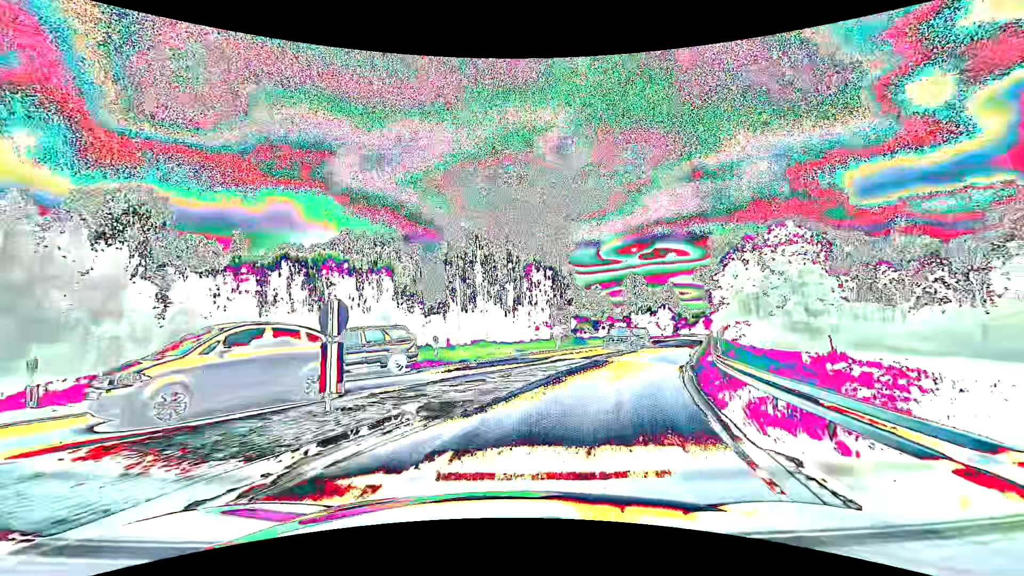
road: primary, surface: asphalt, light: Day
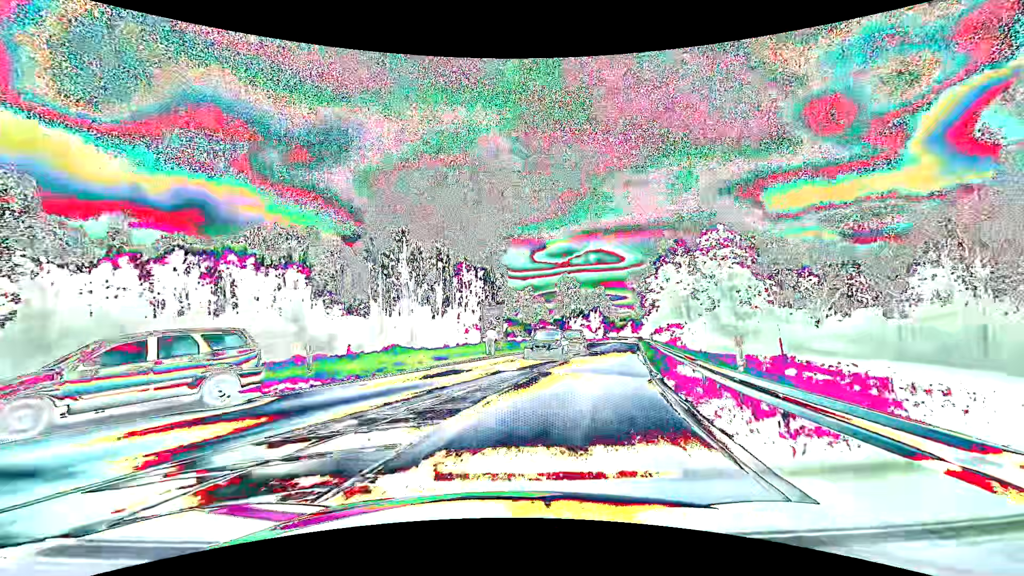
(+0.3, +5.5) m; +7°
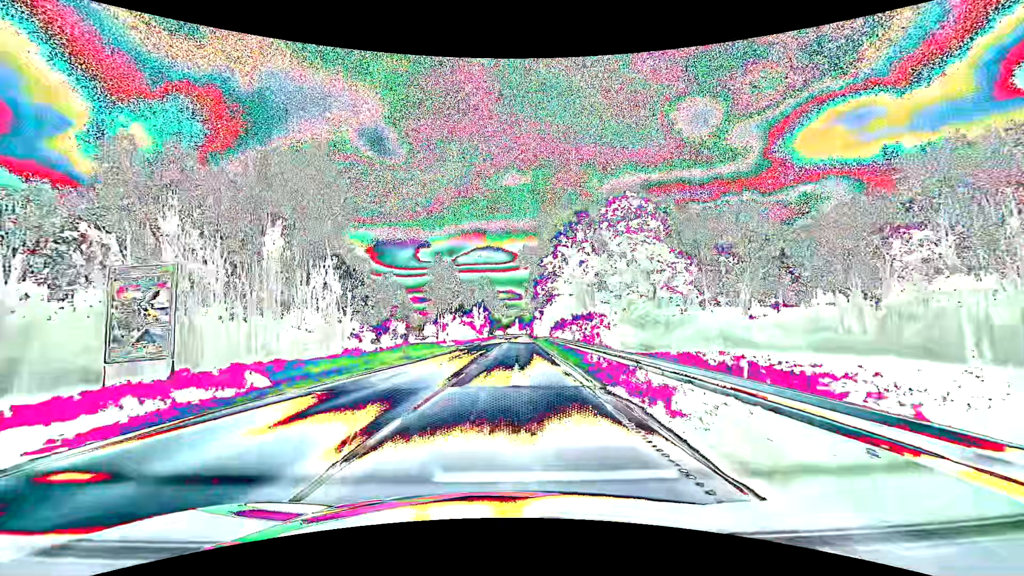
(+5.0, +25.2) m; +14°
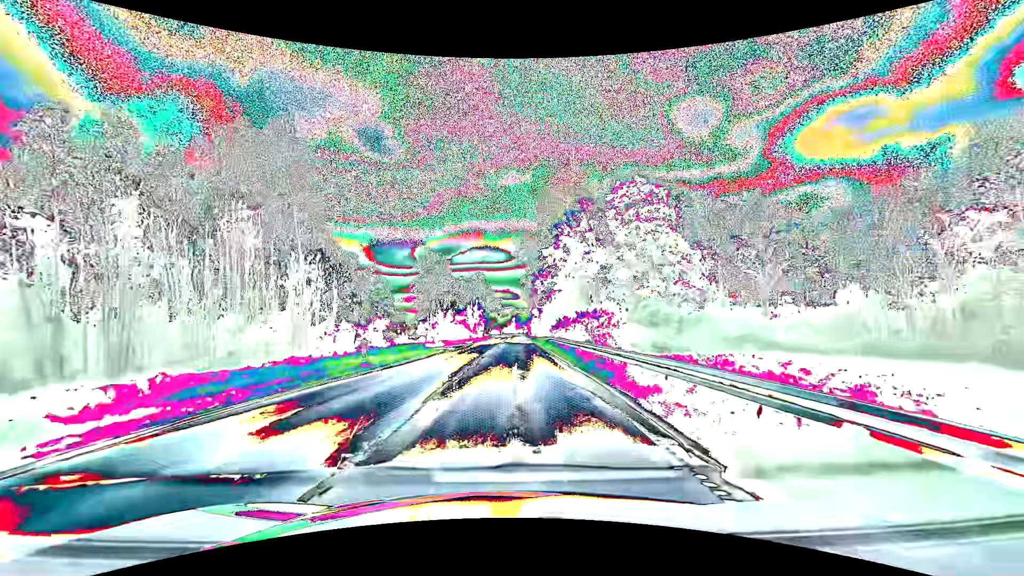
(0.0, +7.6) m; +1°
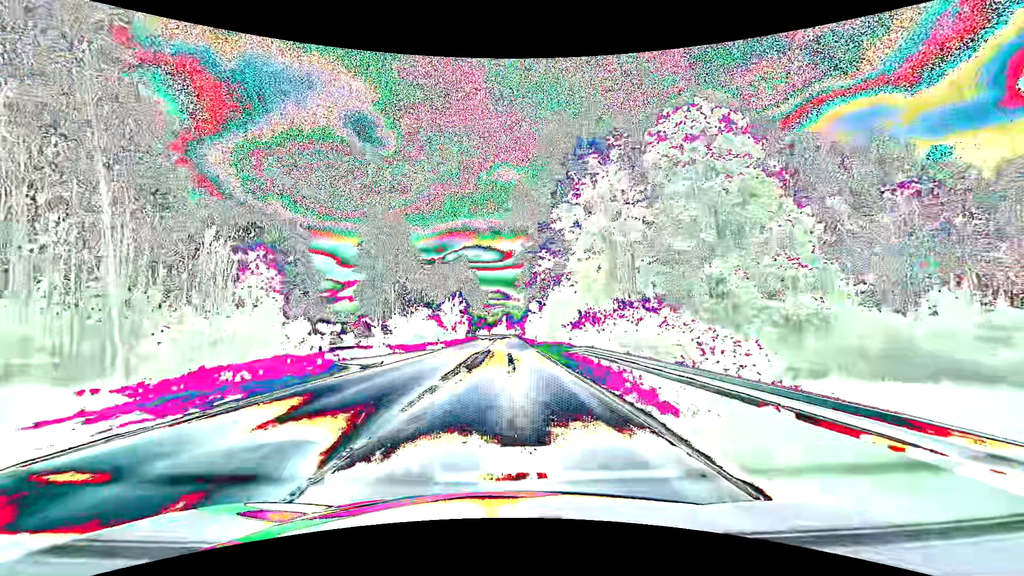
(+0.3, +25.4) m; +1°
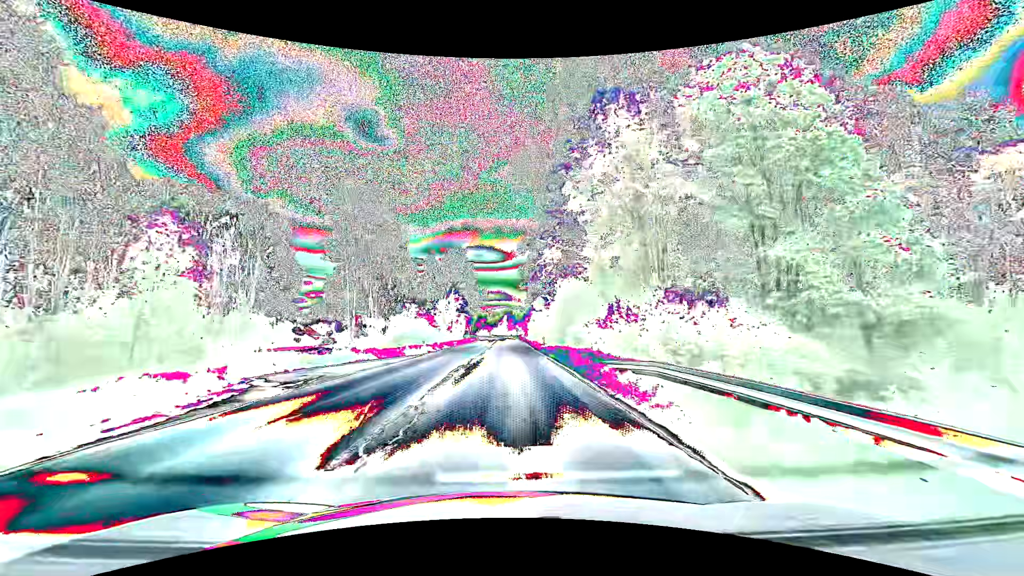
(0.0, +9.3) m; 0°
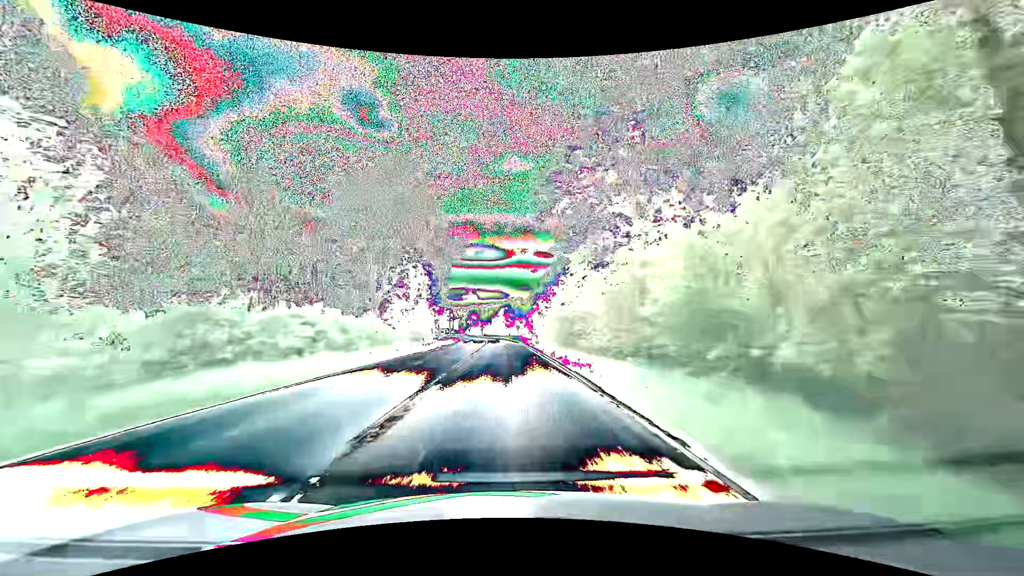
(-0.1, +41.0) m; +1°
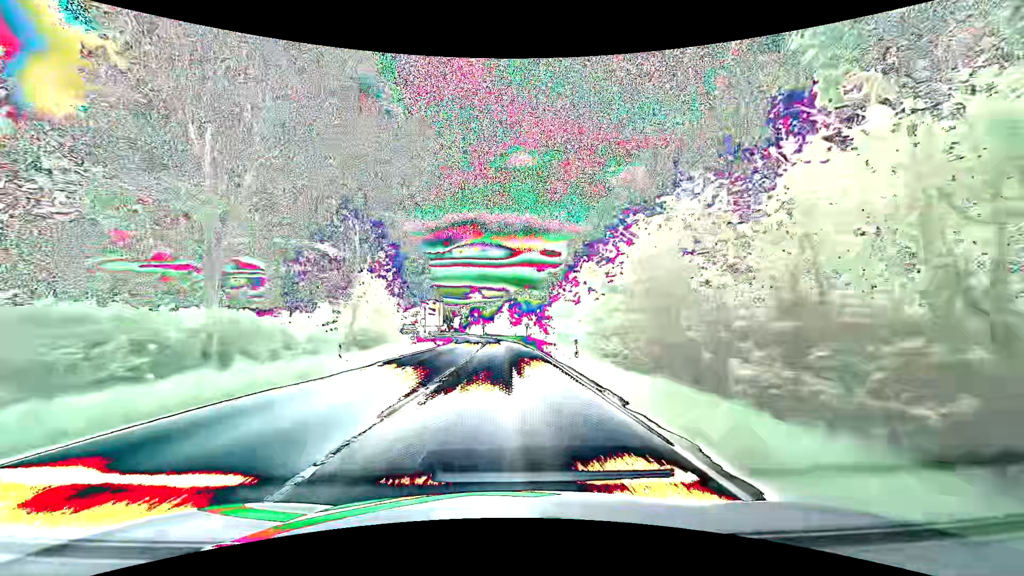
(-0.3, +22.0) m; -1°
(0, +10) (0, +20) (0, +30) (-1, +40) (-1, +50) (-1, +60) (-2, +70) (-3, +80) (-4, +90) (-5, +100) m
